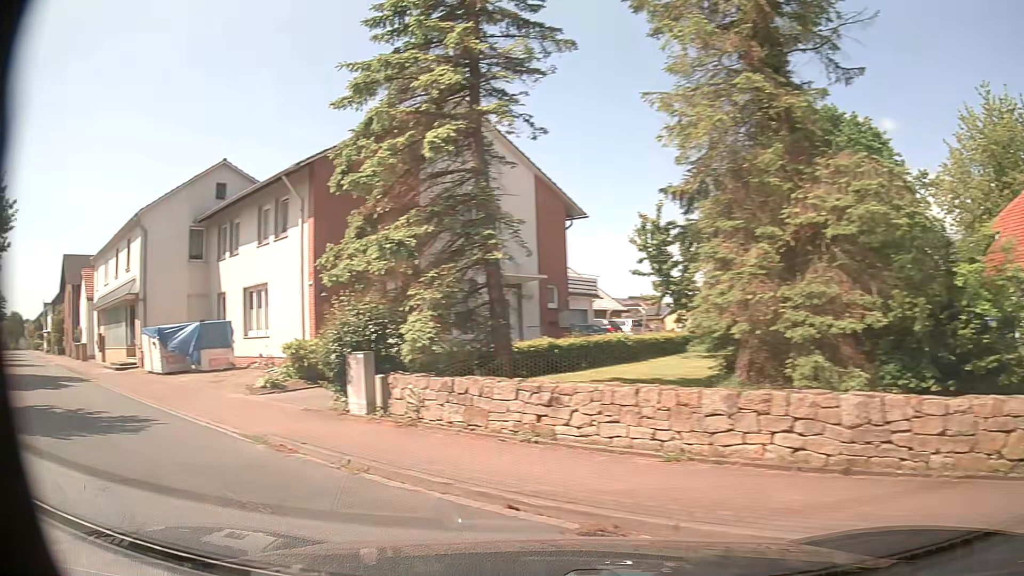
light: Day
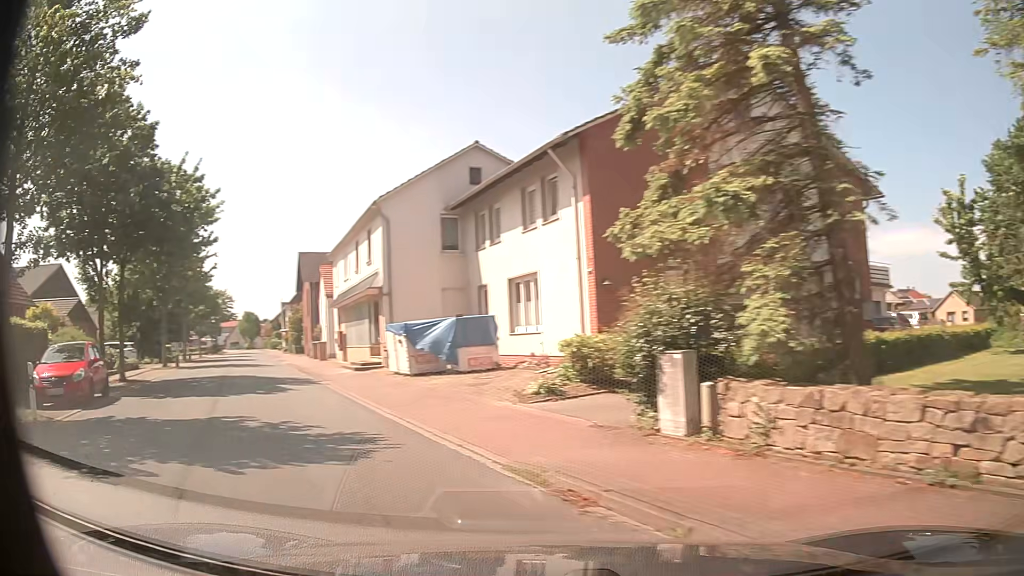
(-0.7, +3.0) m; -25°
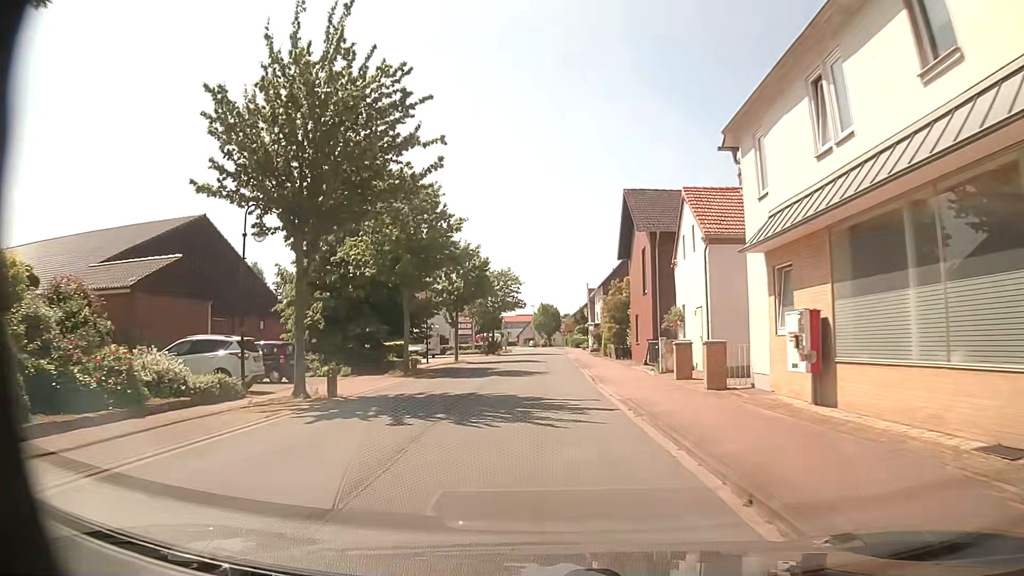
(-9.7, +24.0) m; -26°
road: secondary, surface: asphalt
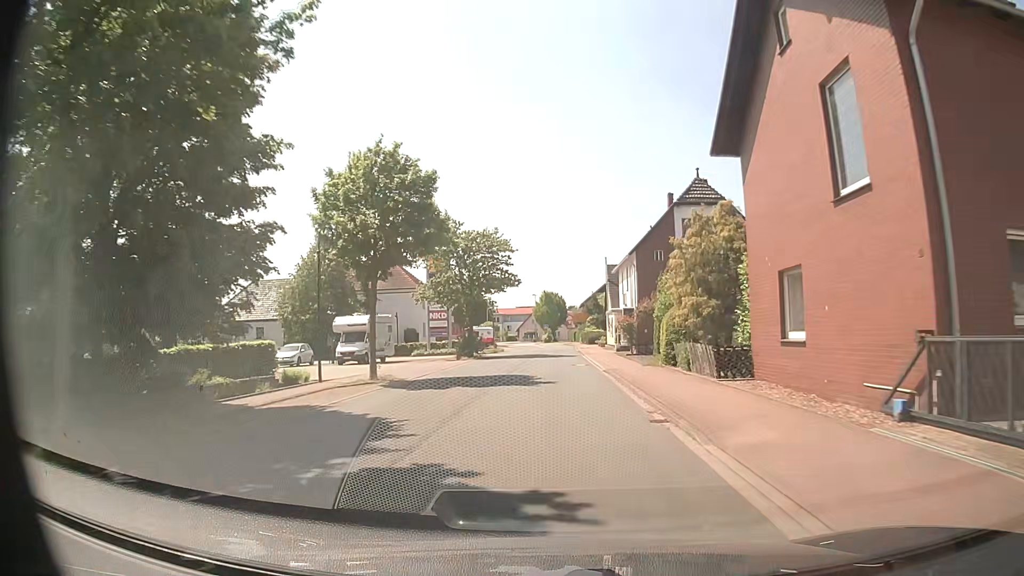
(-0.1, +22.8) m; 0°
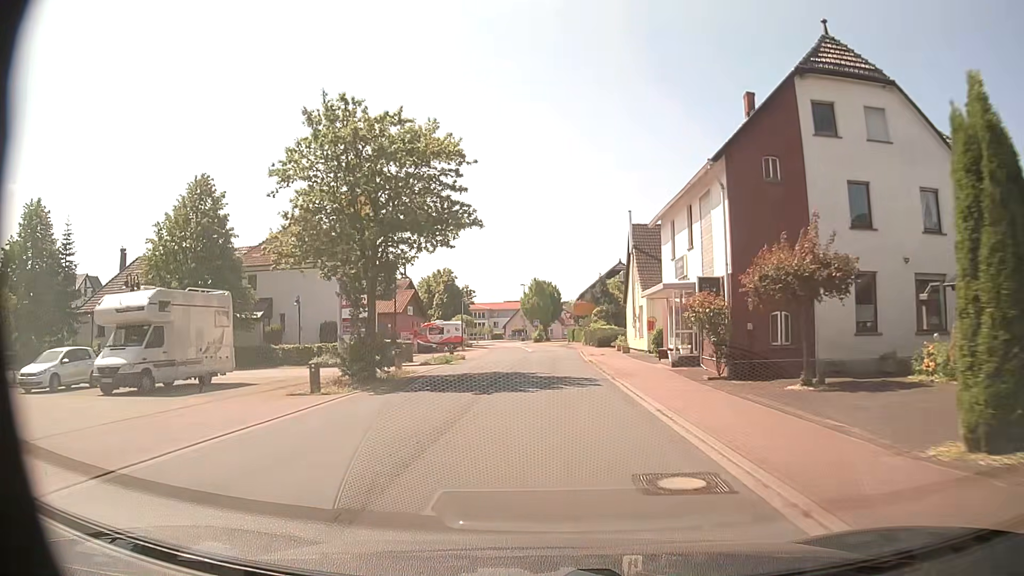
(+0.1, +23.8) m; +1°
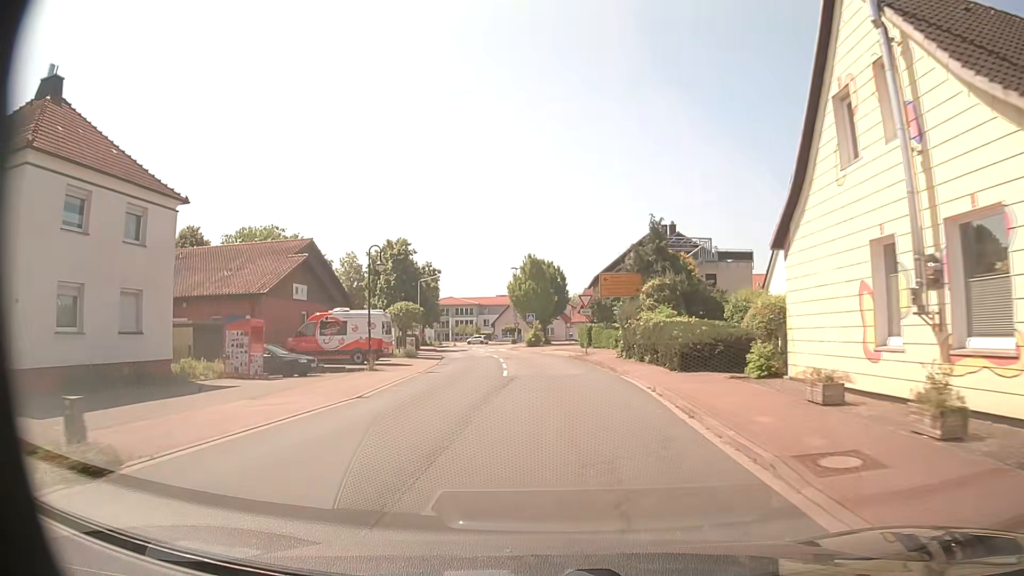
(-0.1, +31.4) m; 0°
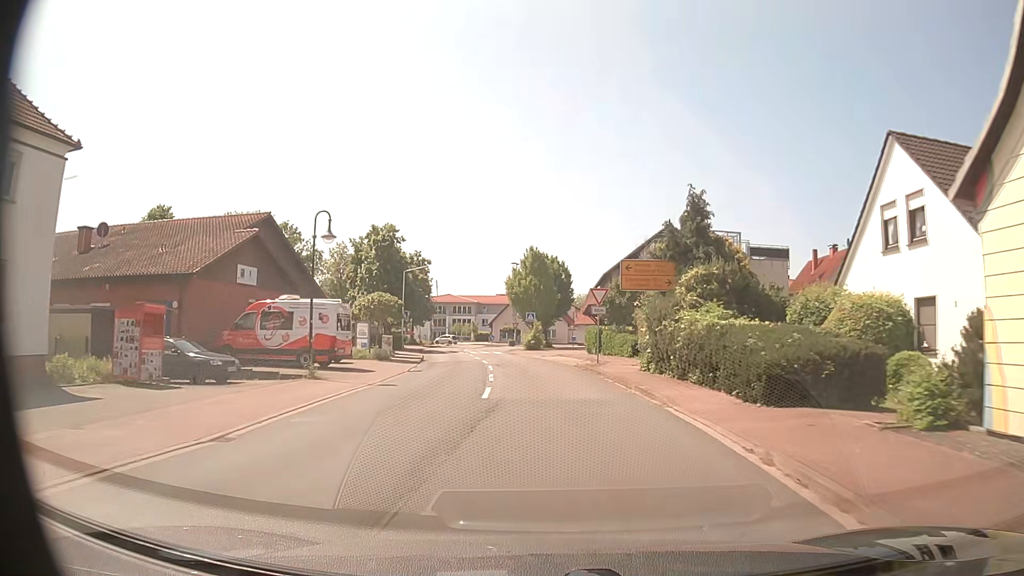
(0.0, +7.6) m; -1°
